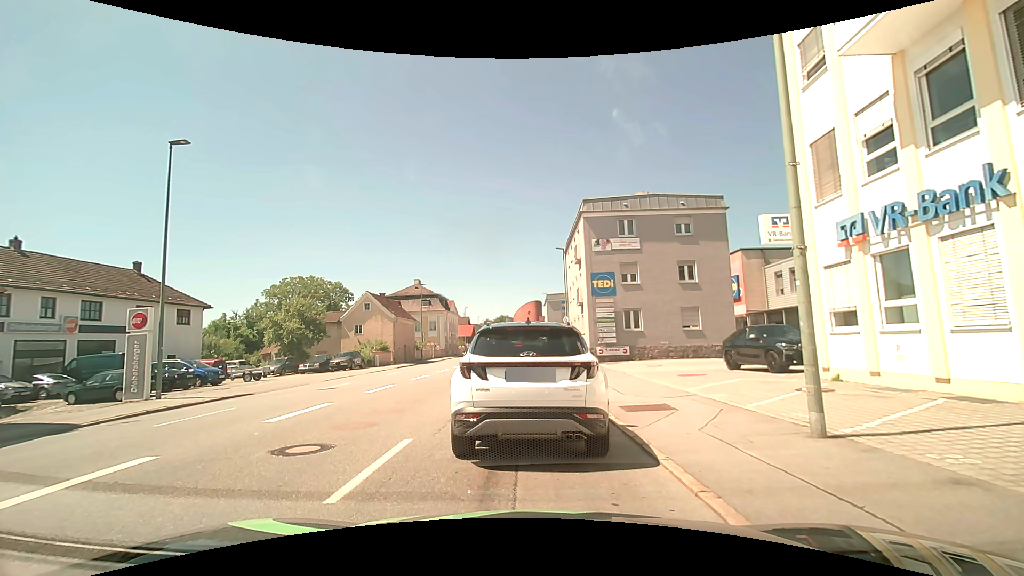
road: tertiary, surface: asphalt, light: Day
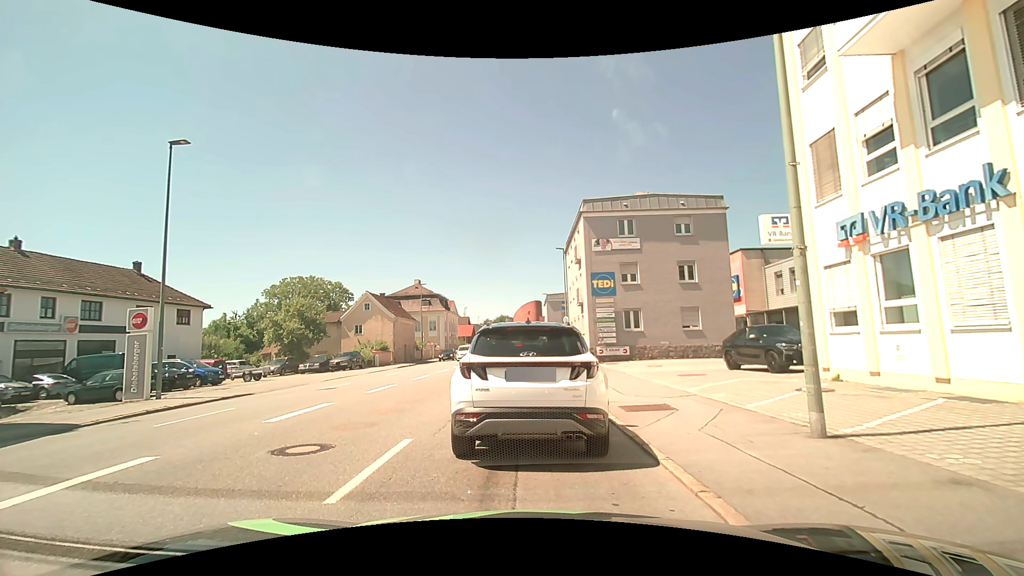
(0.0, 0.0) m; 0°
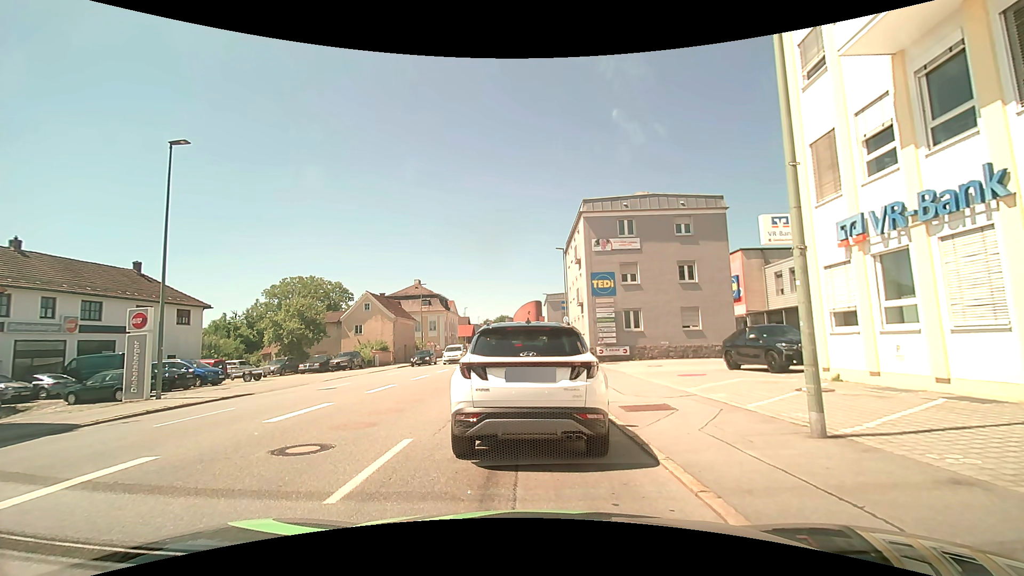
(0.0, 0.0) m; 0°
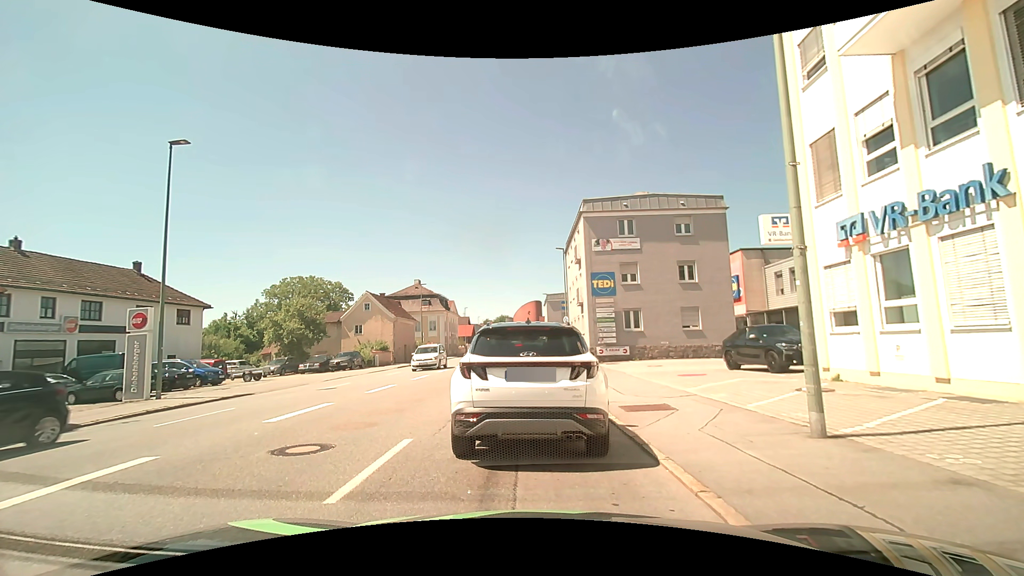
(0.0, 0.0) m; 0°
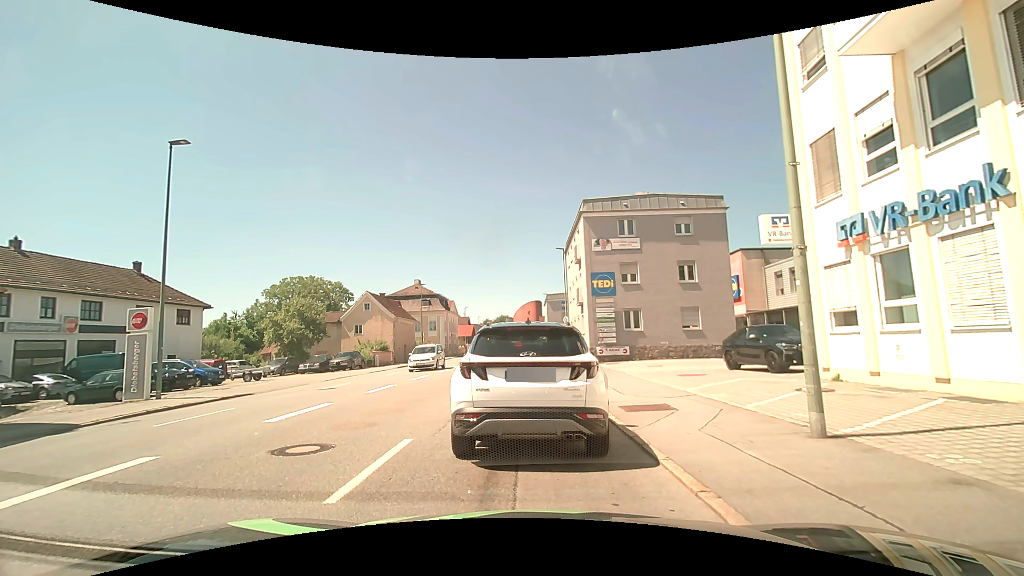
(0.0, 0.0) m; 0°
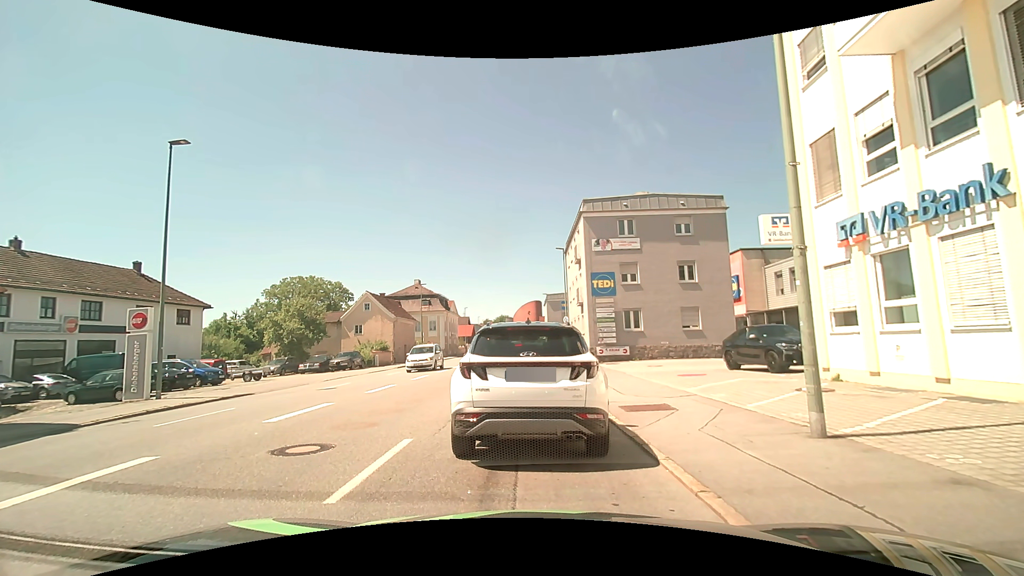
(0.0, 0.0) m; 0°
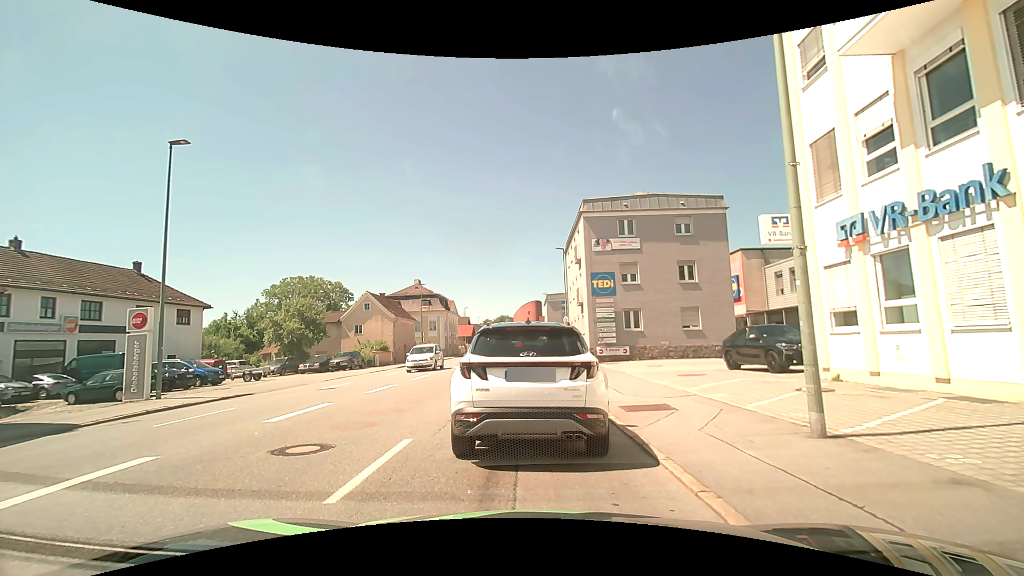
(0.0, 0.0) m; 0°
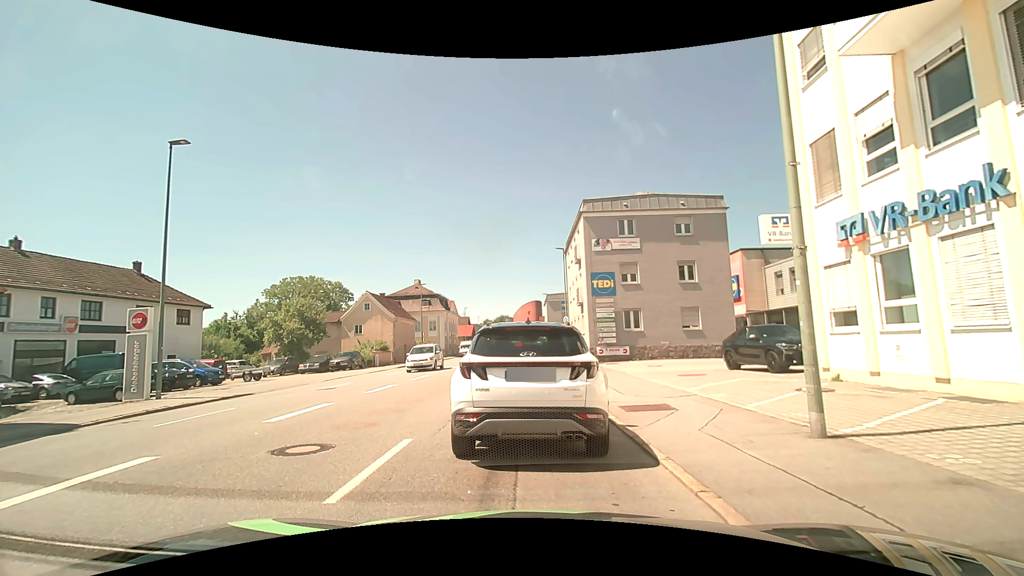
(0.0, 0.0) m; 0°
(0, +10) (0, +20) (0, +30) (0, +40) (0, +50) (+1, +60) (+1, +70) (+1, +80) (+1, +90) (+1, +100) m
